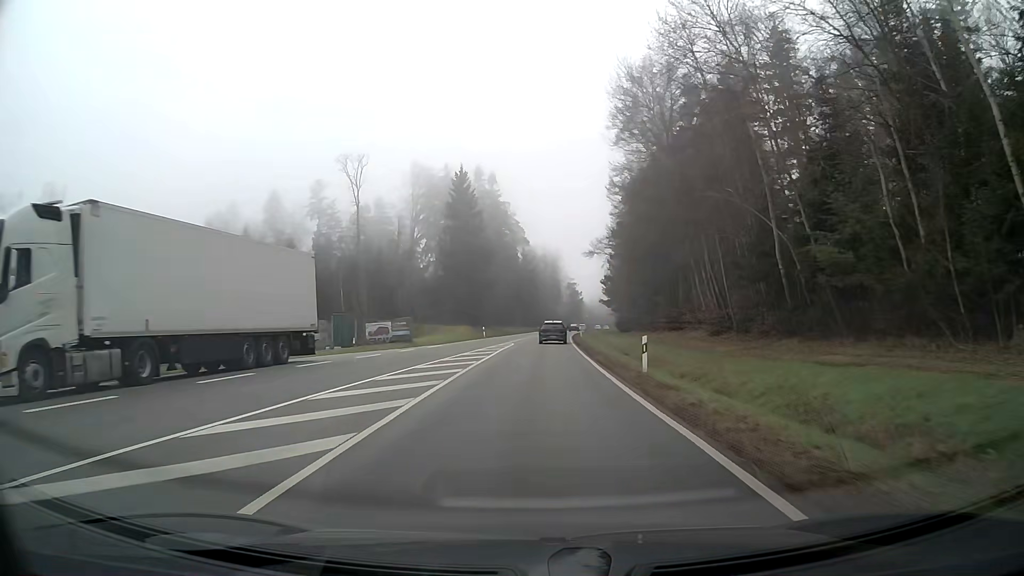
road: secondary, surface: asphalt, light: Day
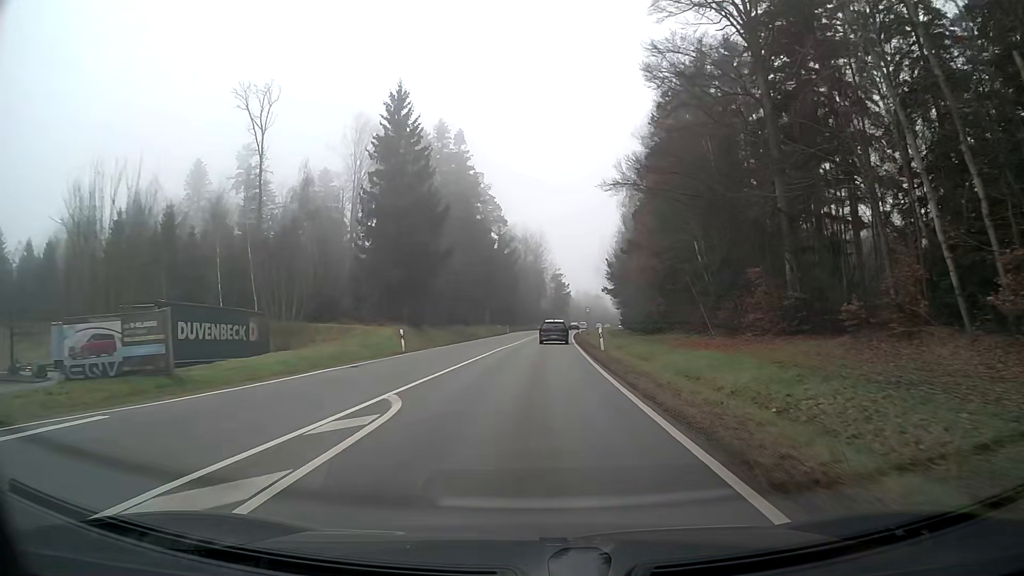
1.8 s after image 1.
(+0.6, +32.5) m; +2°
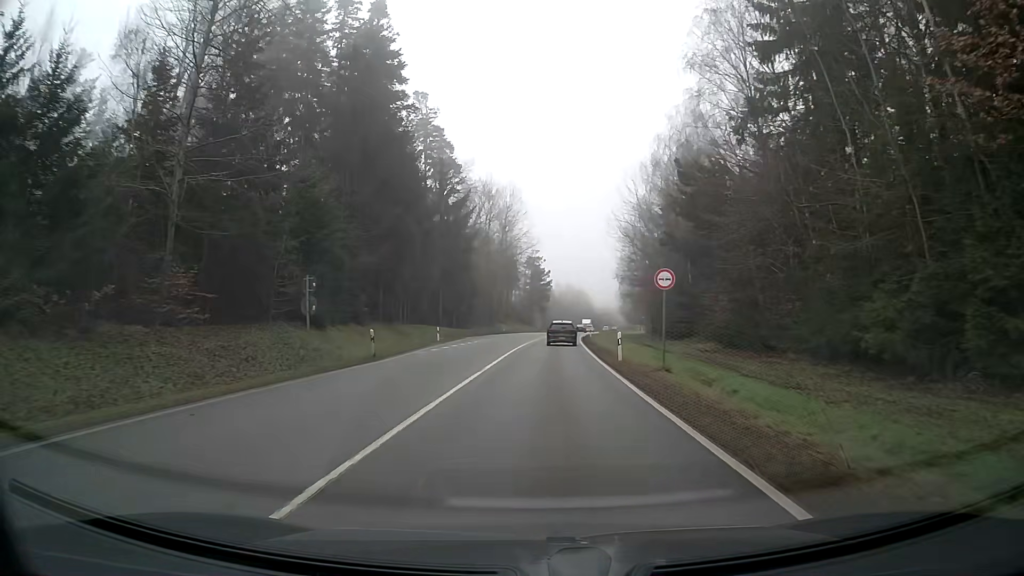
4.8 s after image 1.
(+1.1, +50.7) m; +2°
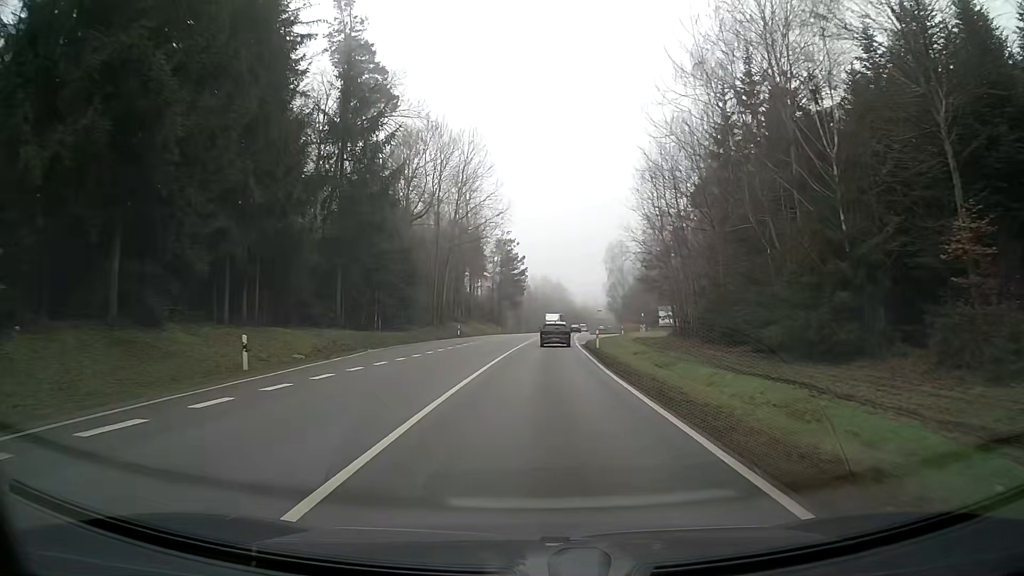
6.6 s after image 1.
(+0.5, +30.0) m; +2°
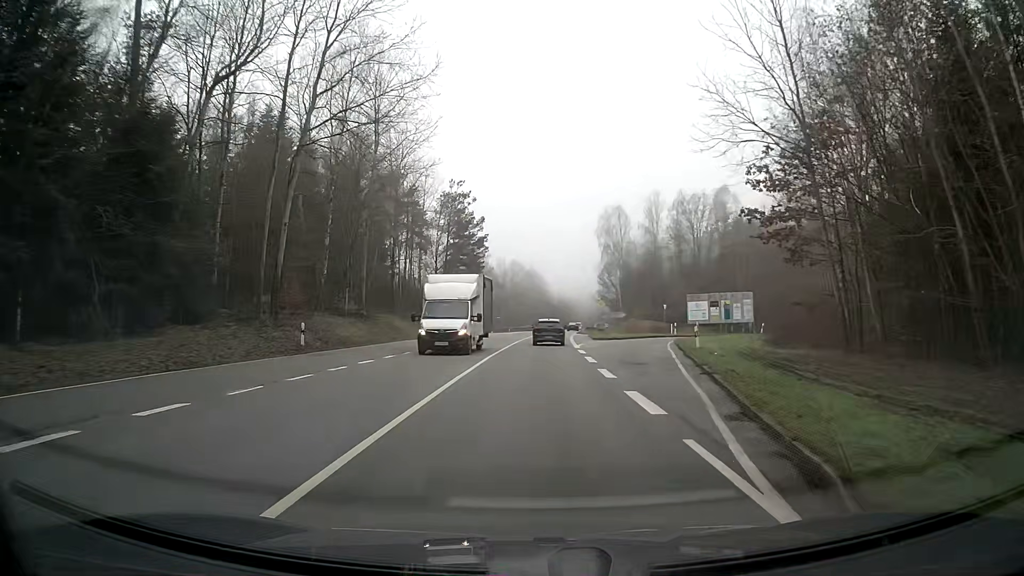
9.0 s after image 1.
(+0.9, +40.2) m; +2°
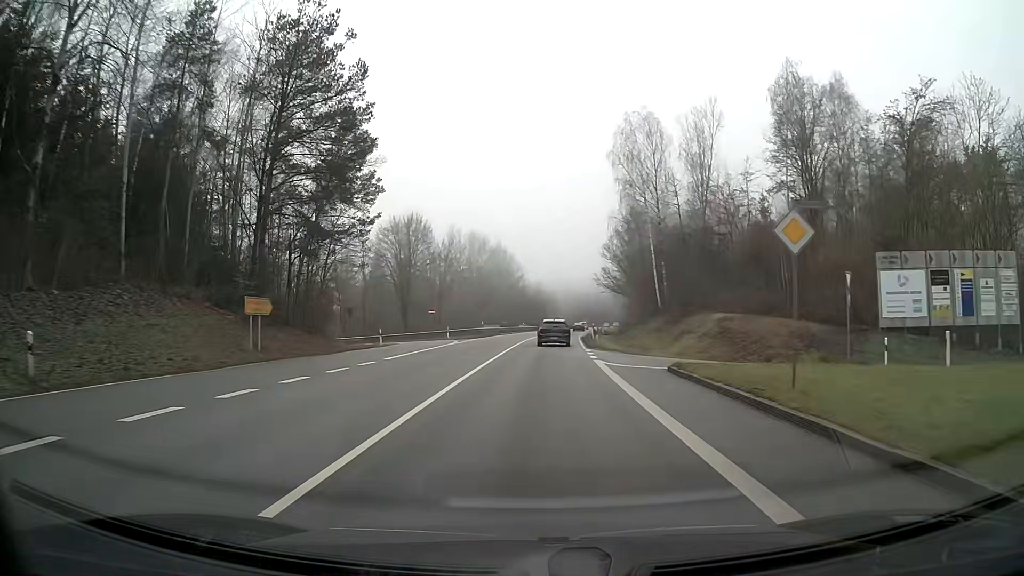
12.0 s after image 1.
(+1.4, +48.1) m; +3°
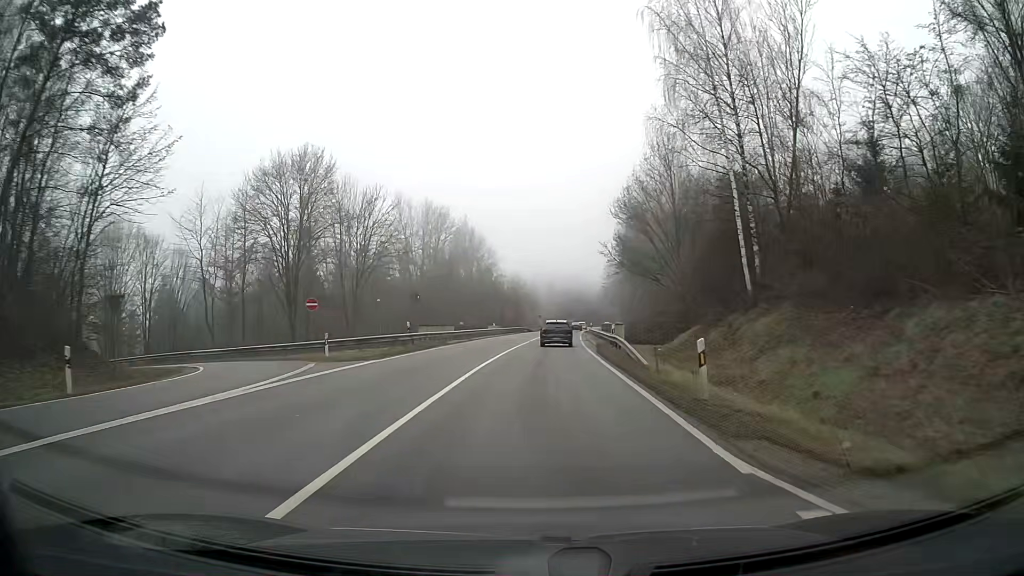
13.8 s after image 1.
(+0.4, +28.0) m; +2°
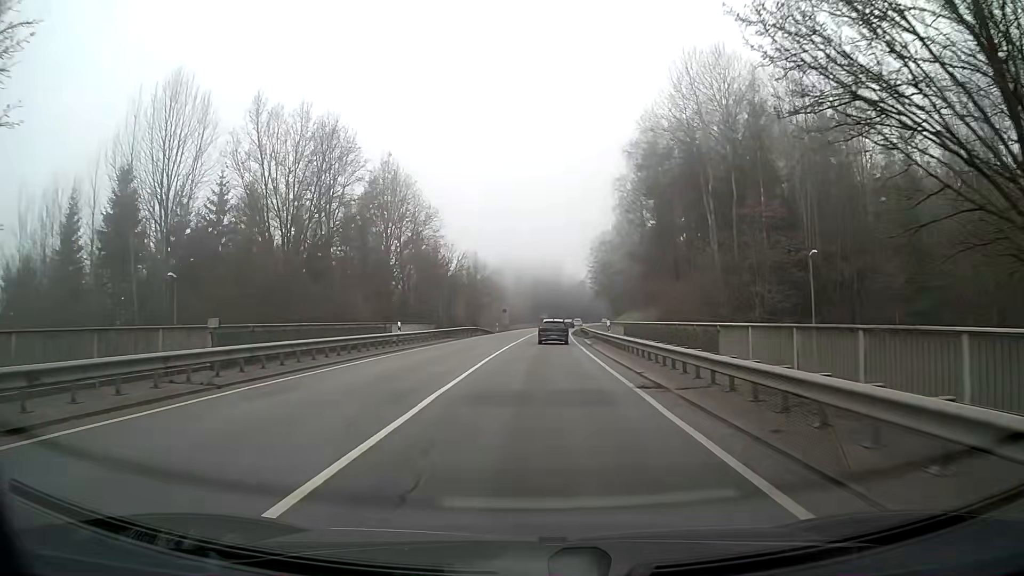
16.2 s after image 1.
(+1.0, +37.3) m; +3°
(0, +10) (0, +20) (0, +30) (+1, +40) (+1, +50) (+1, +60) (+2, +70) (+2, +80) (+3, +90) (+4, +100) m
